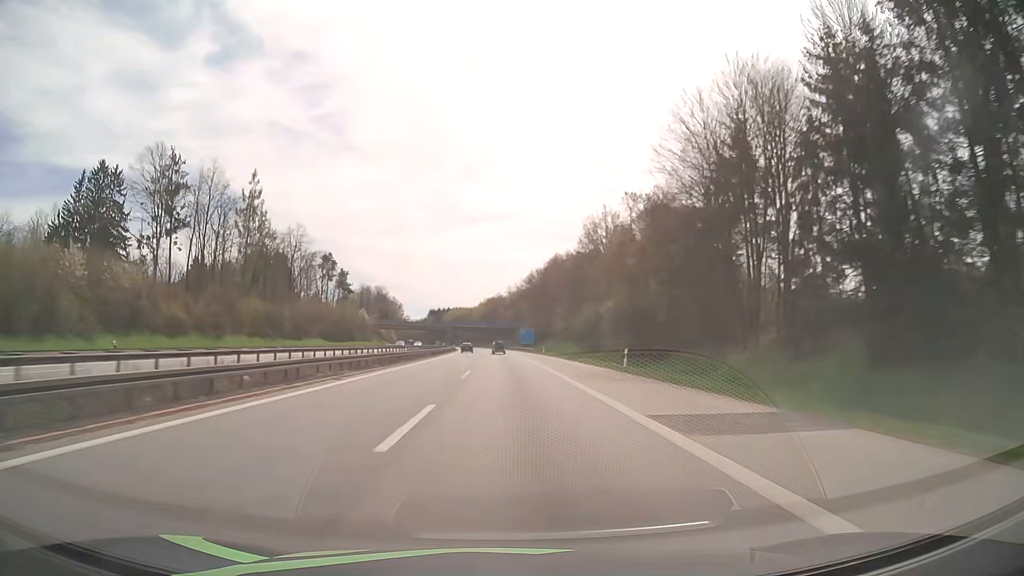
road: motorway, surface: asphalt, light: Day
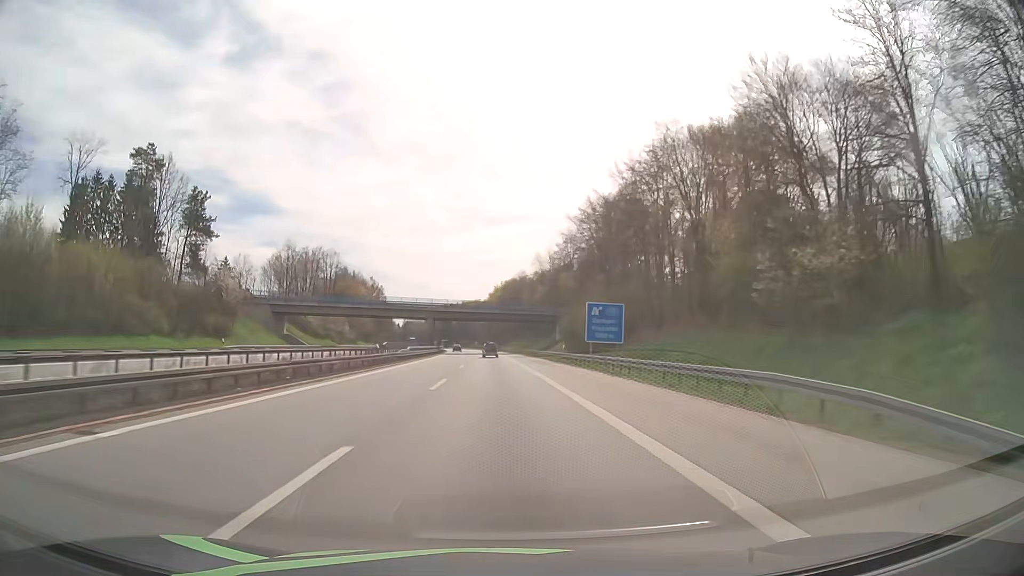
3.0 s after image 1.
(-1.2, +95.0) m; -2°
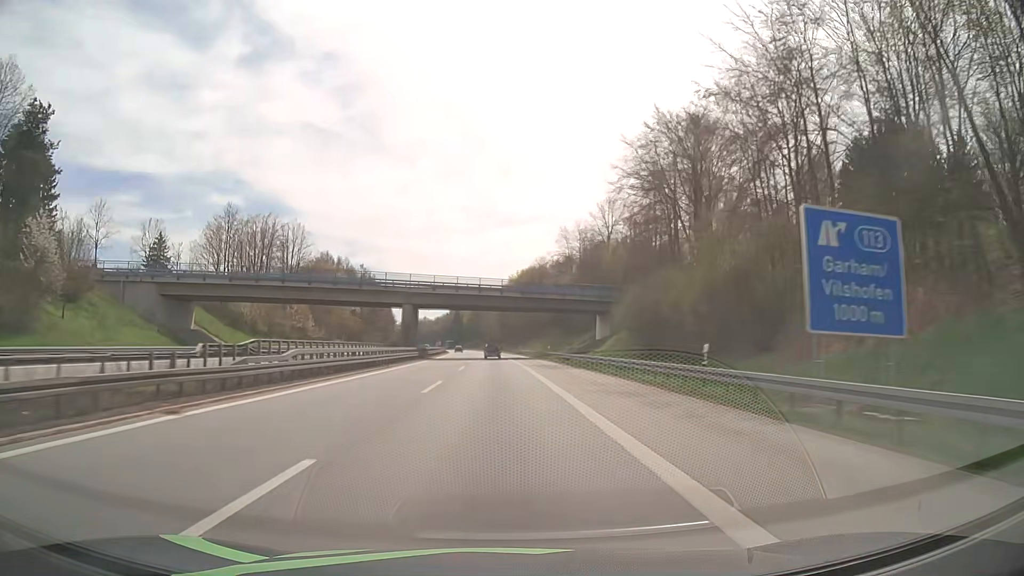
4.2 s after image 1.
(-0.4, +36.9) m; -1°
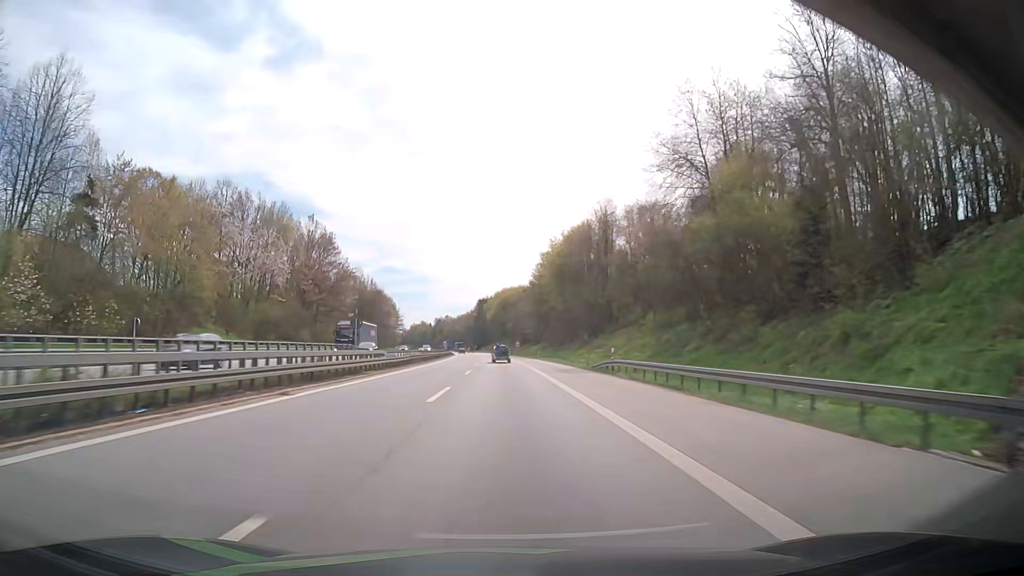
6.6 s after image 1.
(-1.6, +74.4) m; -2°
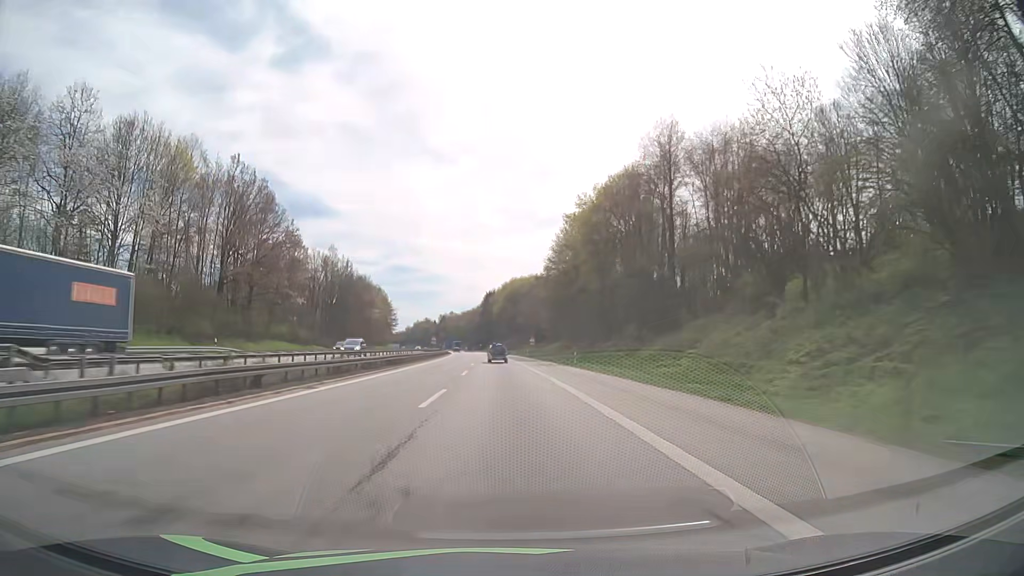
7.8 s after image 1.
(-0.8, +37.7) m; -2°
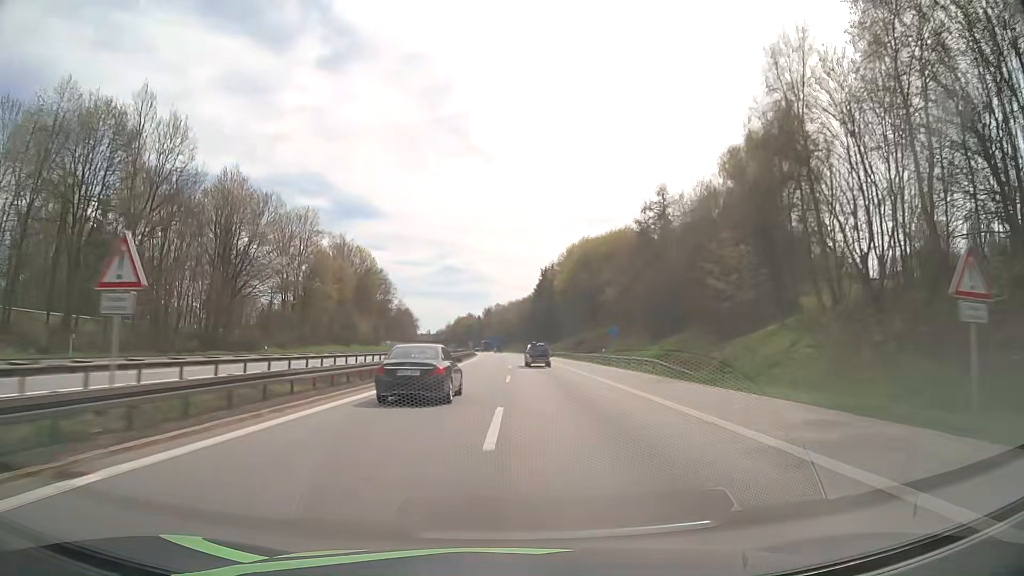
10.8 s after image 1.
(-3.5, +95.8) m; -4°
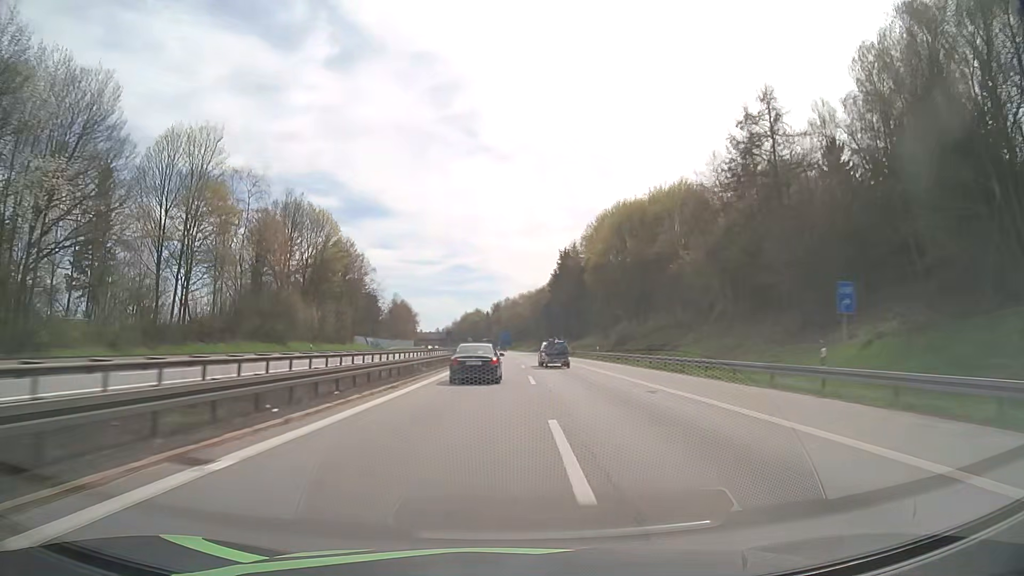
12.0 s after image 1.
(-0.4, +39.0) m; -1°
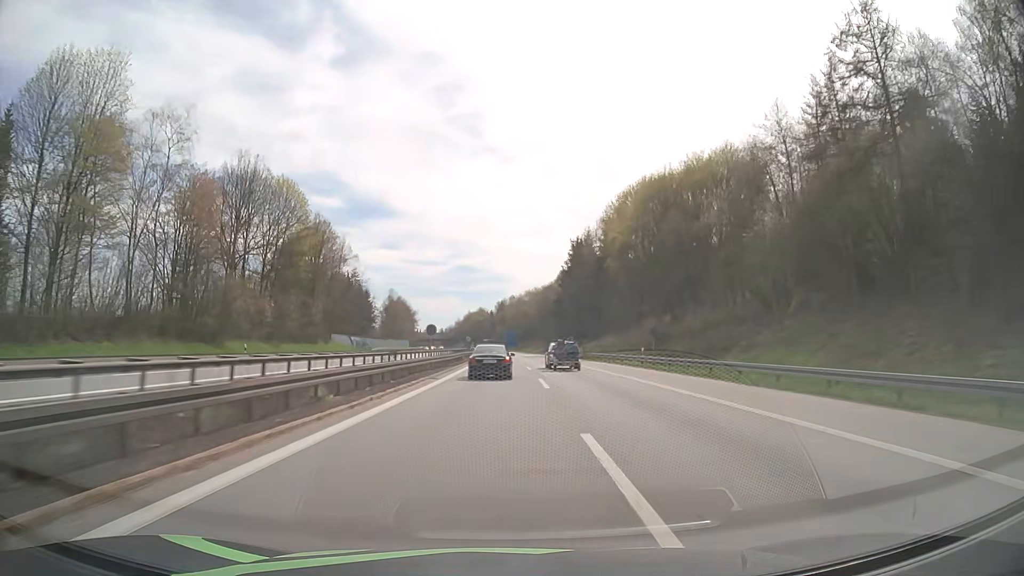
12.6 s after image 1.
(-0.1, +19.6) m; -1°
(0, +10) (0, +20) (0, +30) (0, +40) (0, +50) (0, +60) (-1, +70) (-1, +80) (-1, +90) (-2, +100) m
